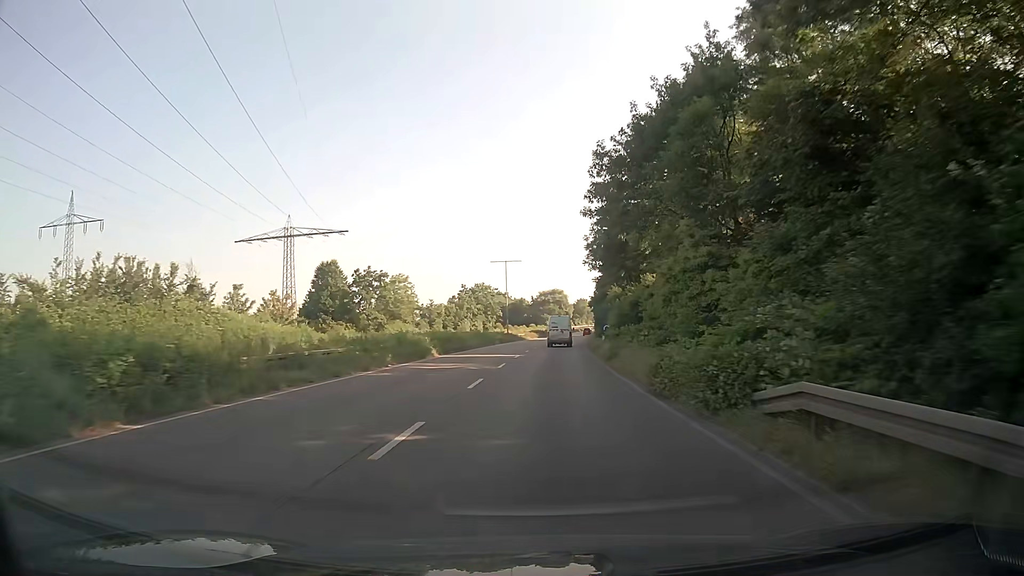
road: trunk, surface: asphalt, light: Day
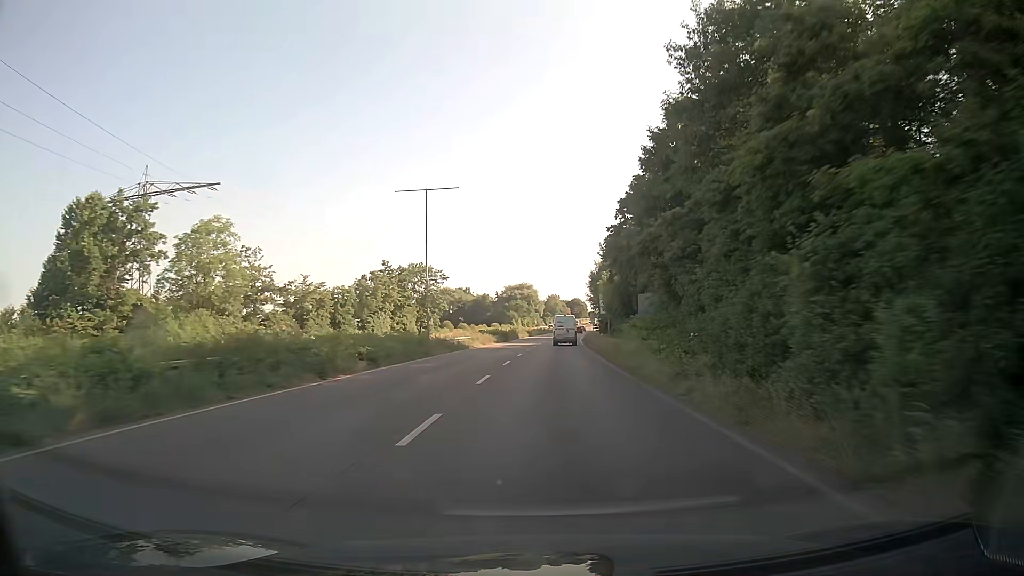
(+0.8, +44.4) m; +3°
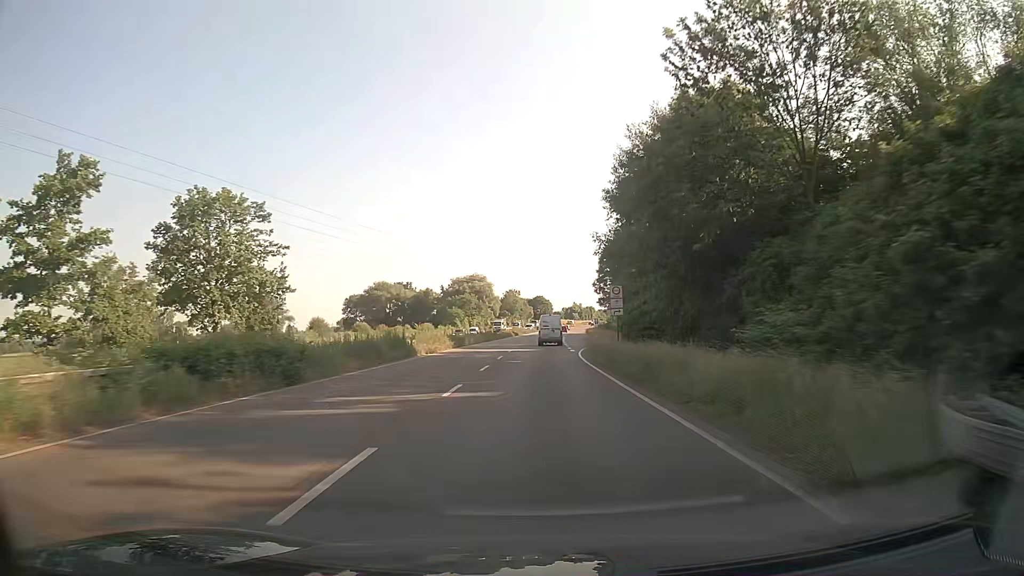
(+1.7, +57.4) m; +3°
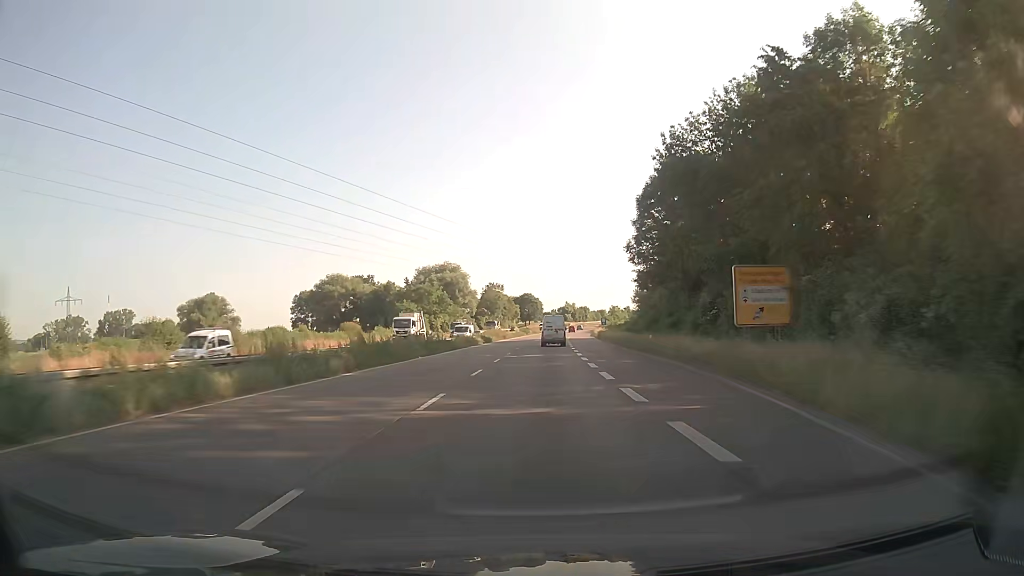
(+0.3, +47.2) m; +1°
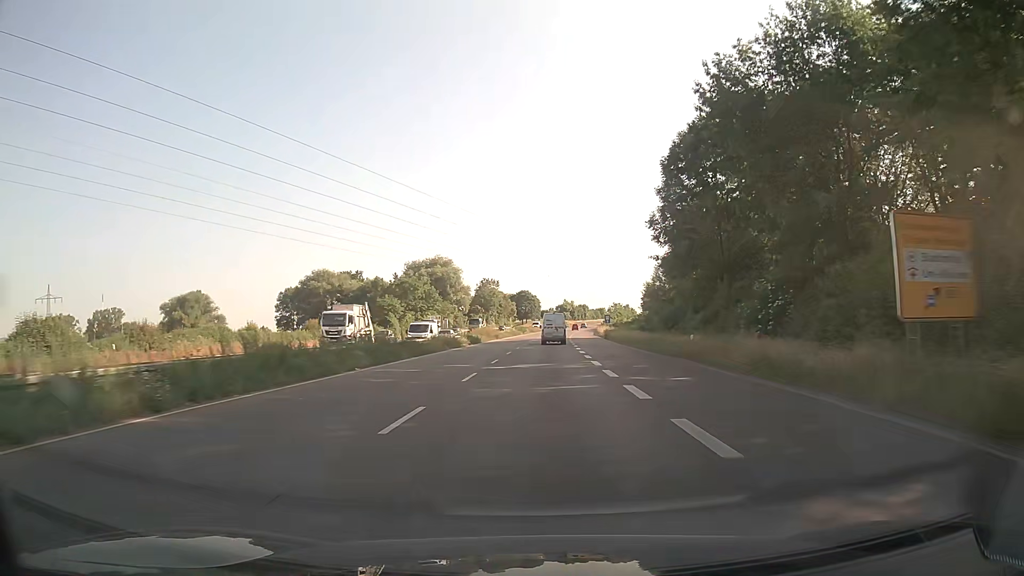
(0.0, +11.9) m; 0°
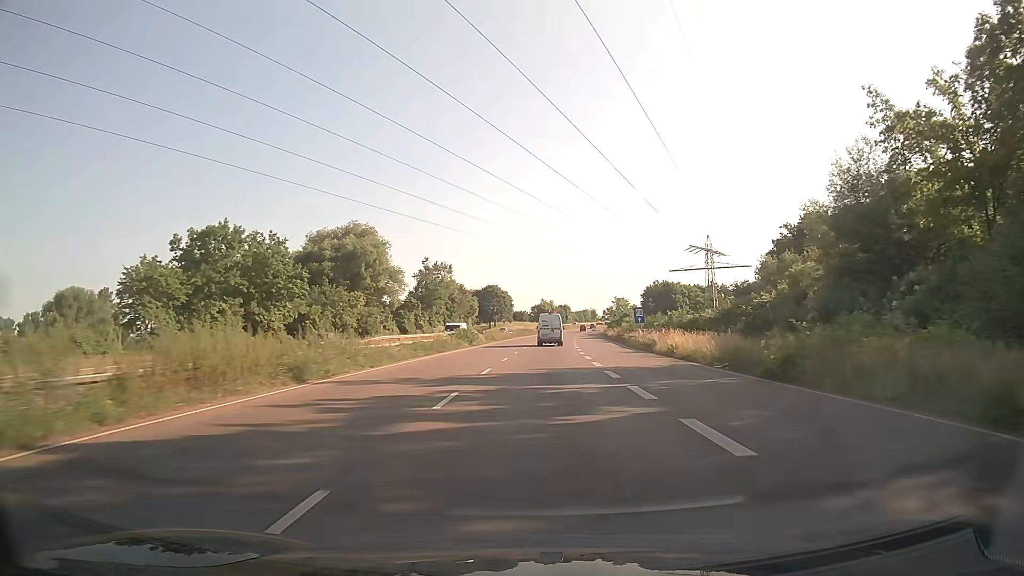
(+1.2, +60.2) m; +2°
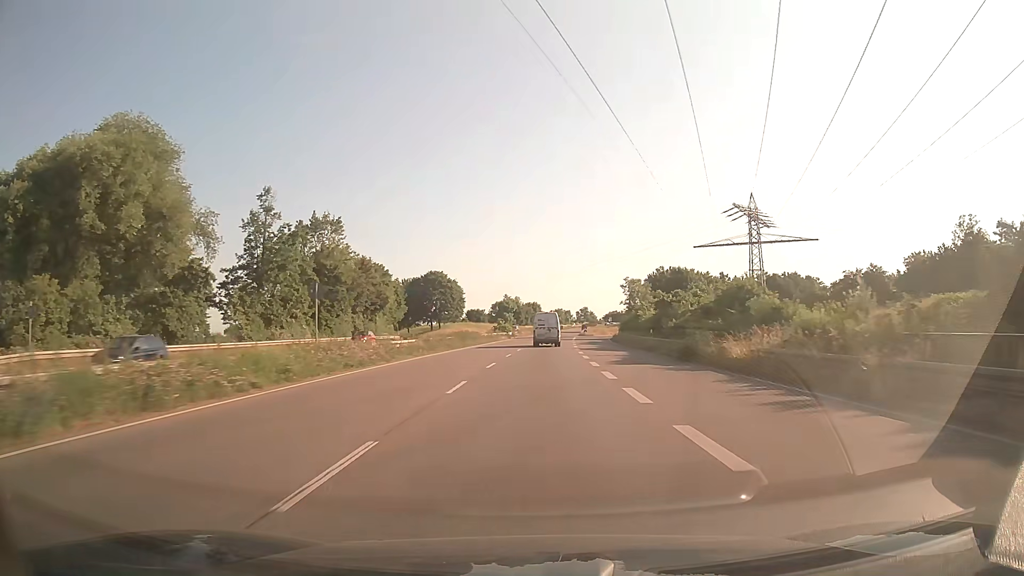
(+1.6, +60.9) m; +3°
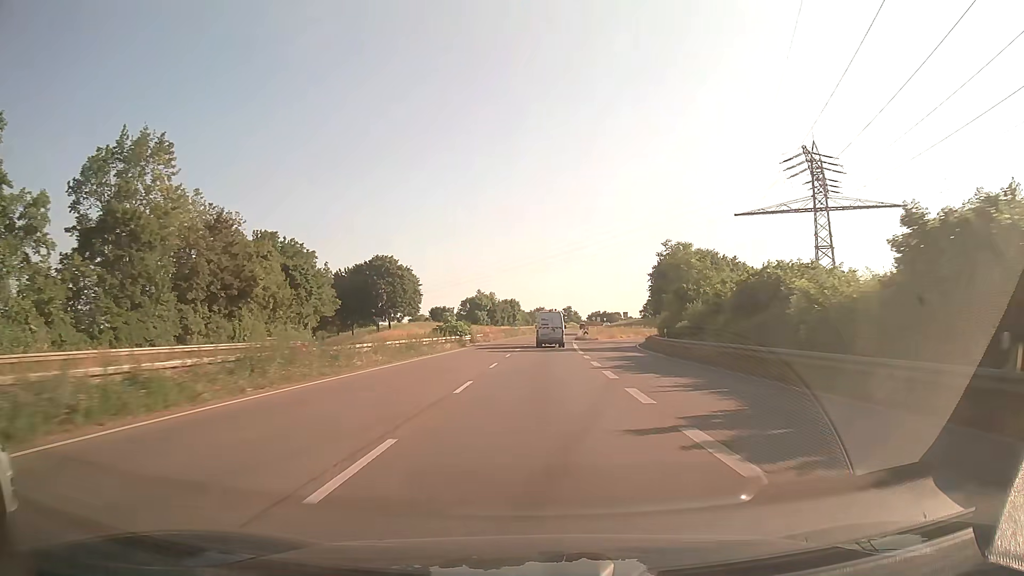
(+0.5, +36.6) m; +2°
(0, +10) (0, +20) (0, +30) (+1, +40) (+1, +50) (+1, +60) (+2, +70) (+3, +80) (+3, +90) (+4, +100) m
